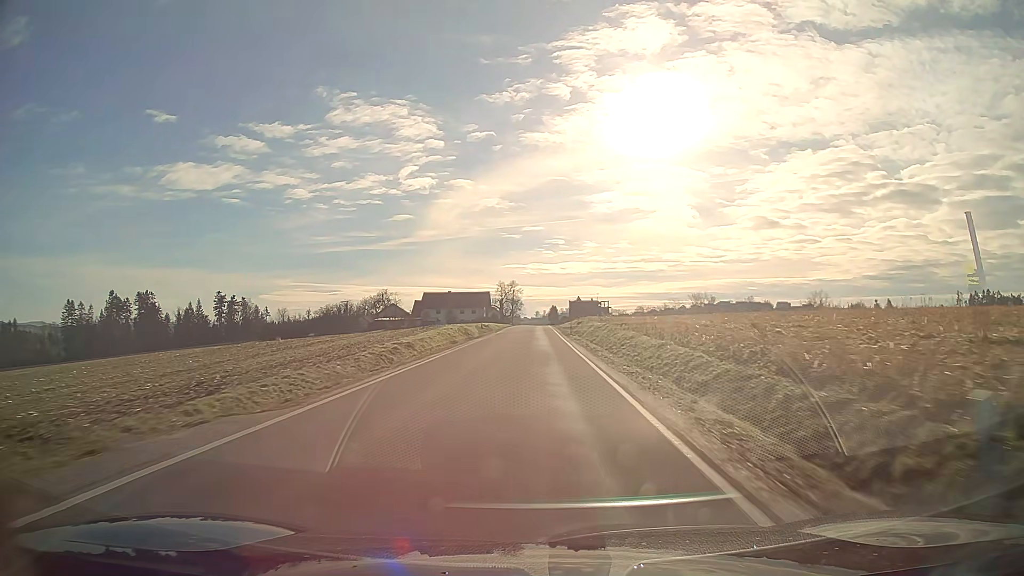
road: tertiary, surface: asphalt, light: Day
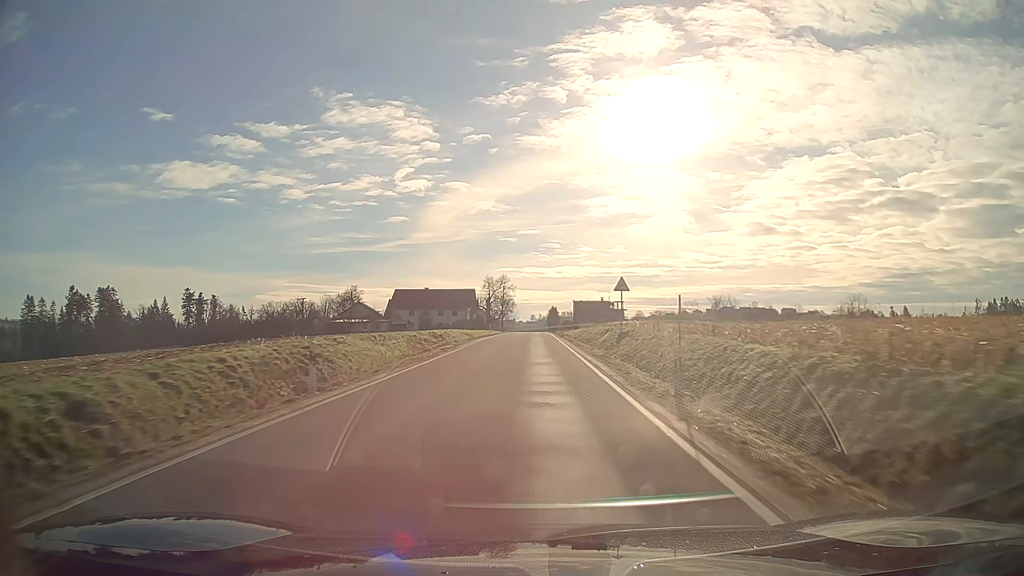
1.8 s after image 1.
(+0.1, +38.8) m; 0°
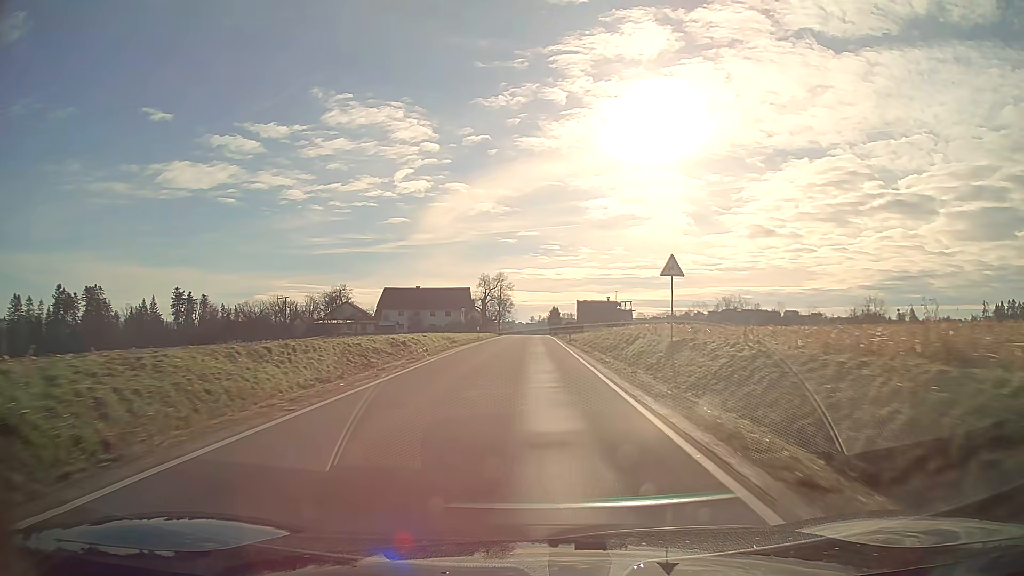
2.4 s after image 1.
(0.0, +12.9) m; 0°
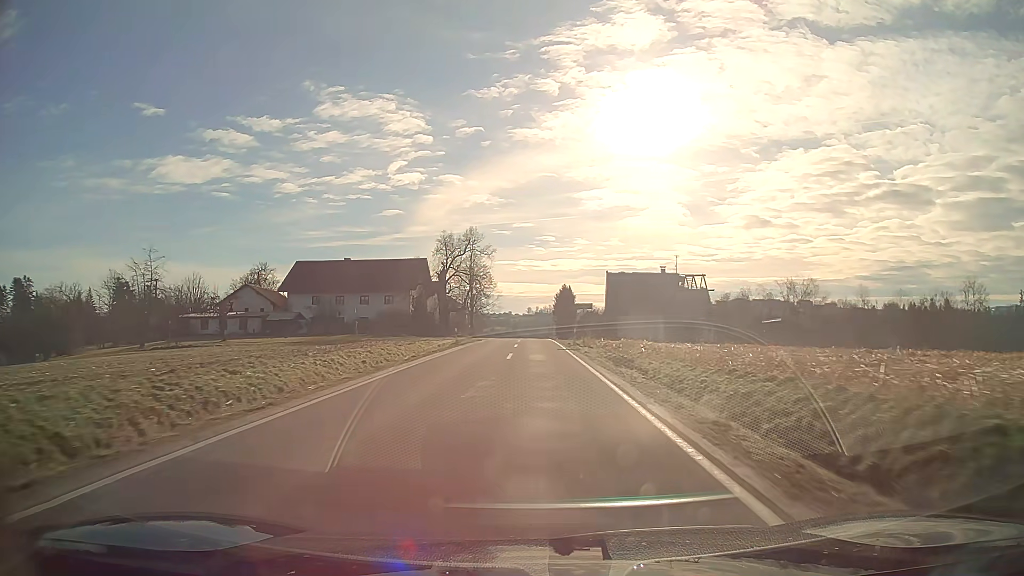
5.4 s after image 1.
(+0.3, +60.6) m; 0°
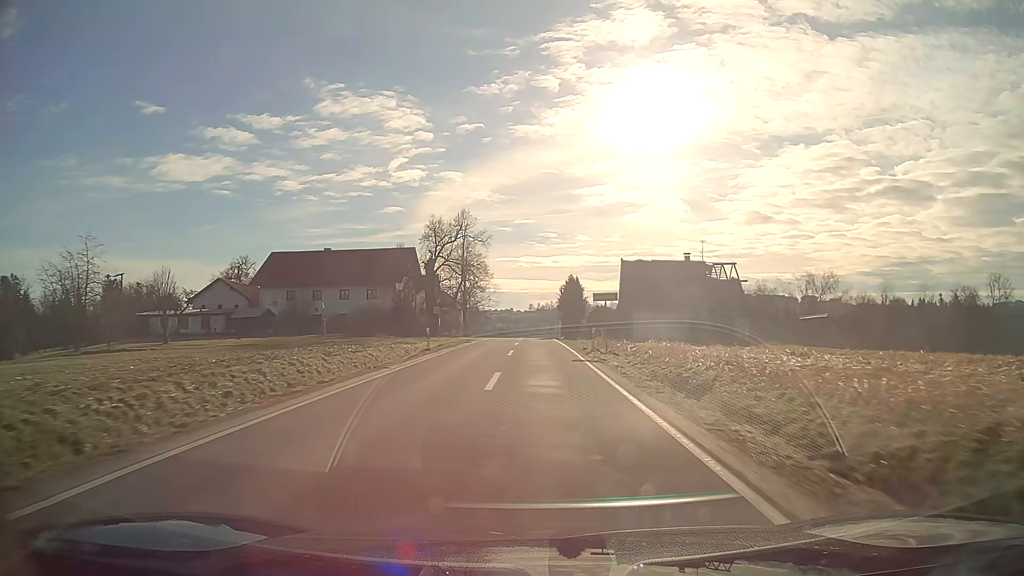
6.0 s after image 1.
(0.0, +11.2) m; 0°
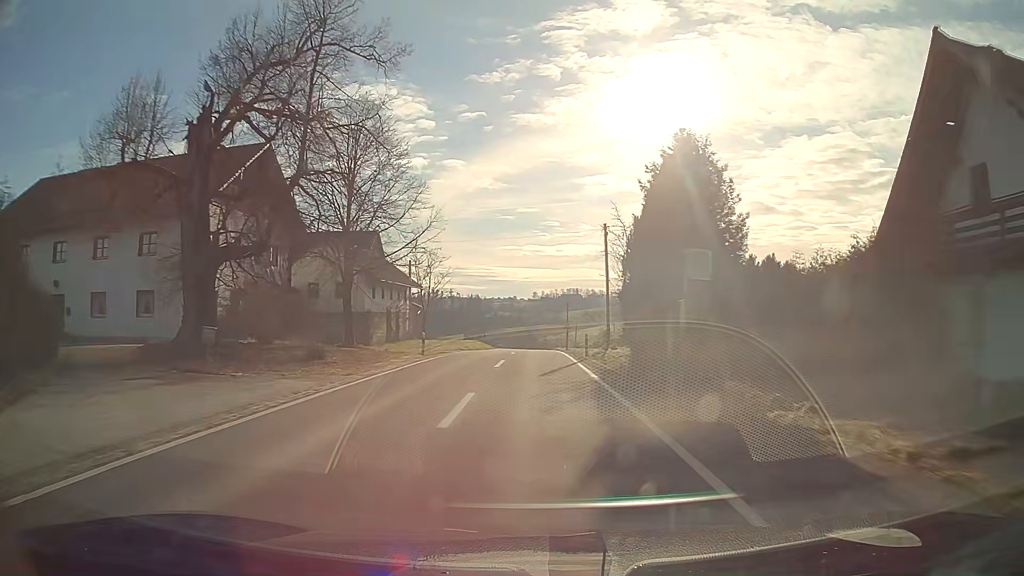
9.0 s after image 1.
(-0.1, +51.7) m; 0°
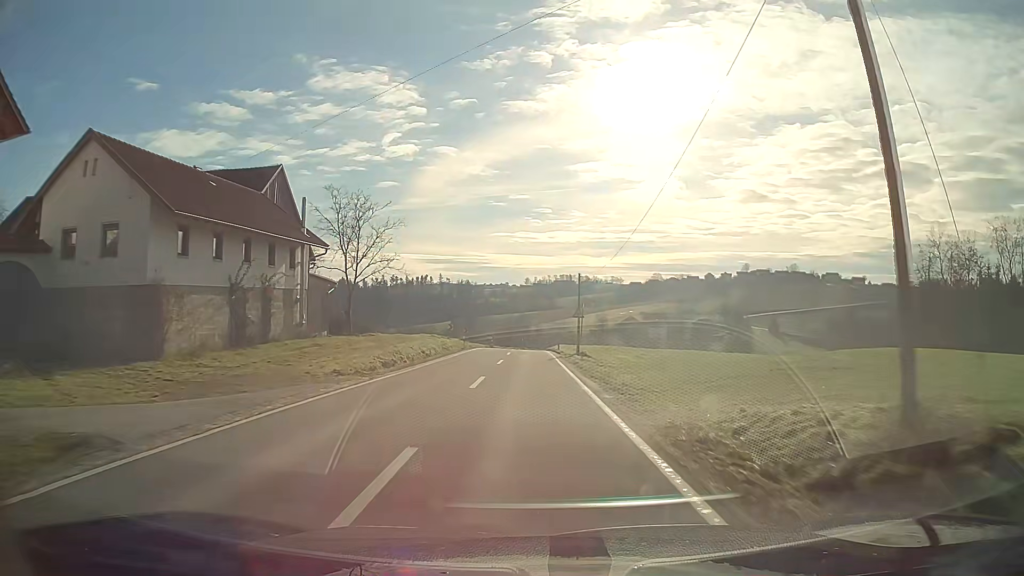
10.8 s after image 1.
(+0.1, +29.0) m; +1°
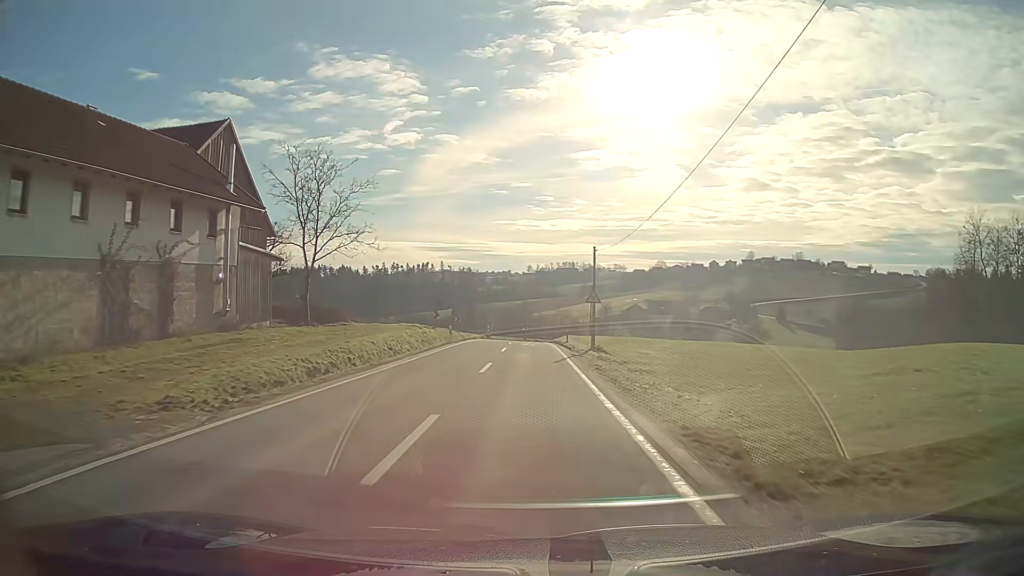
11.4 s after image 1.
(0.0, +9.7) m; 0°
